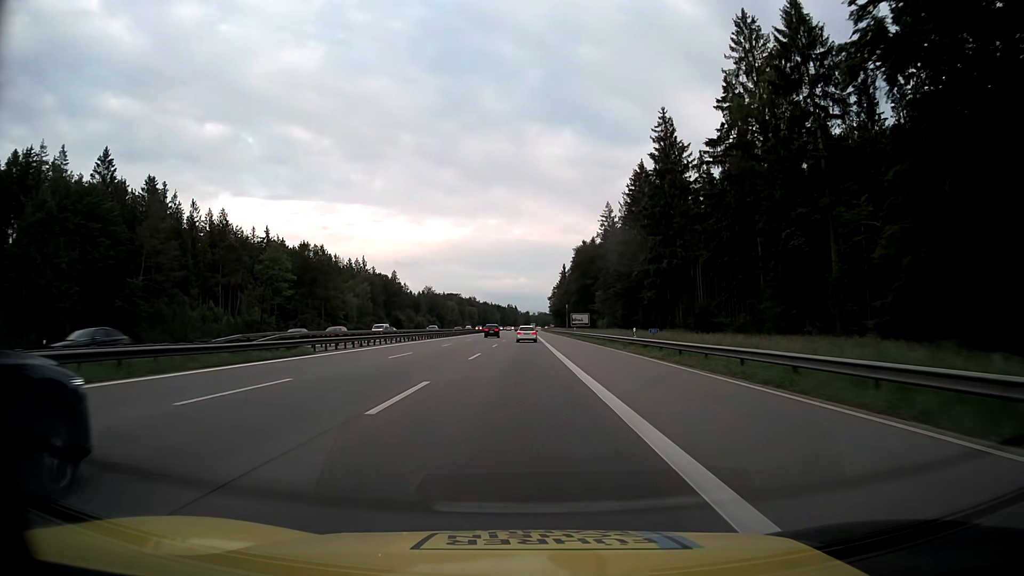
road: motorway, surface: asphalt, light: Day
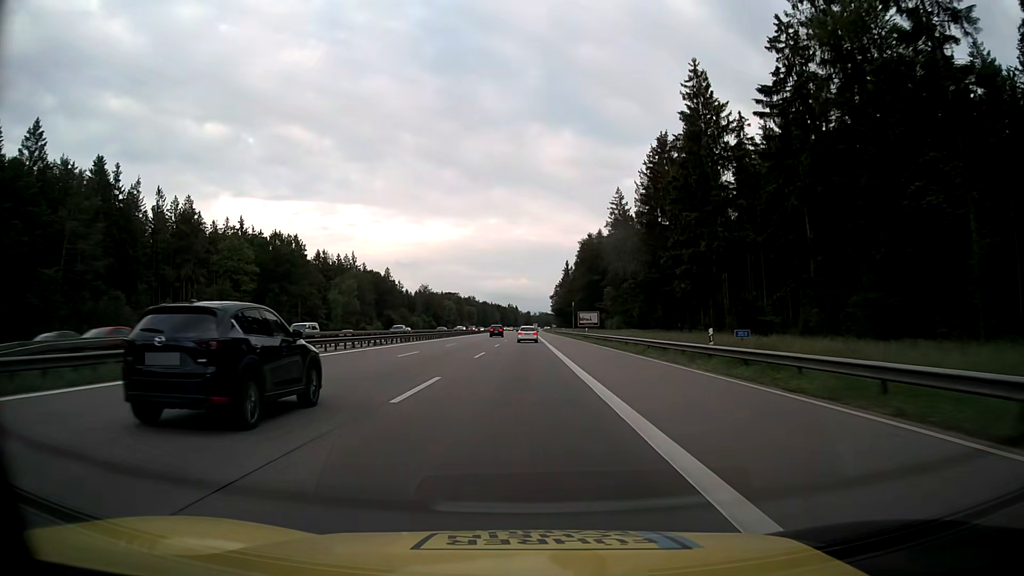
(0.0, +16.3) m; 0°
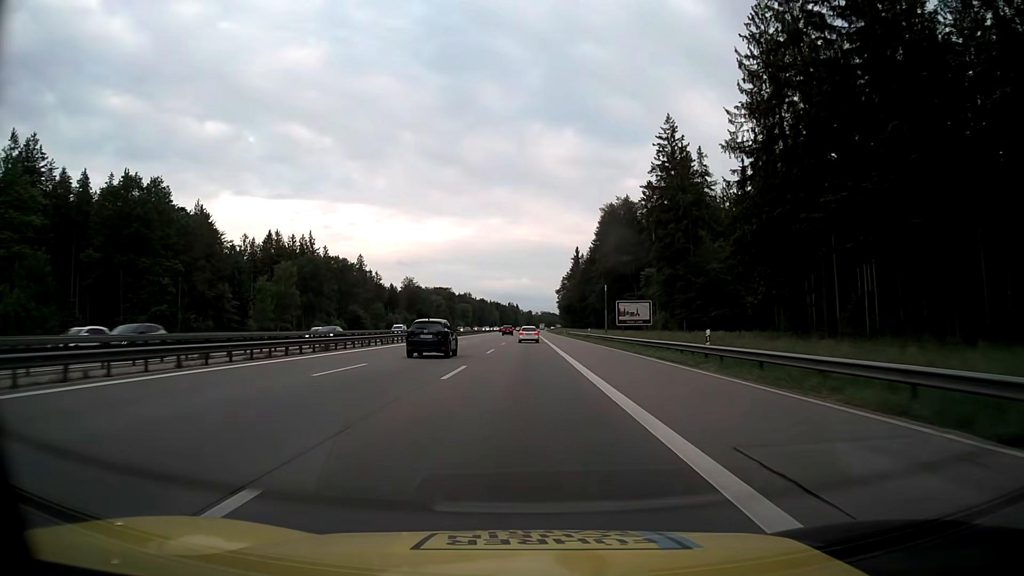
(-0.1, +49.0) m; 0°
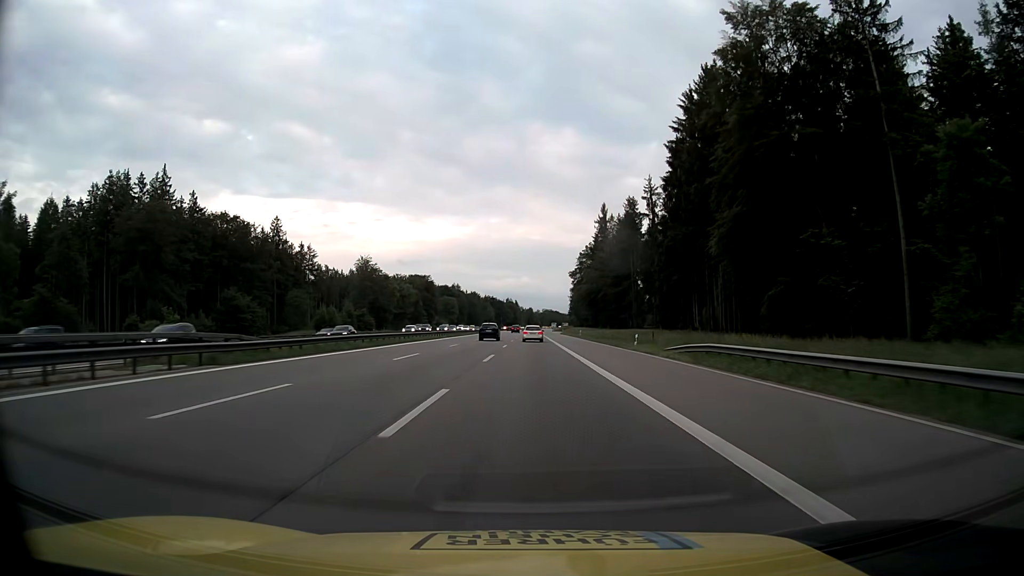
(0.0, +81.7) m; 0°
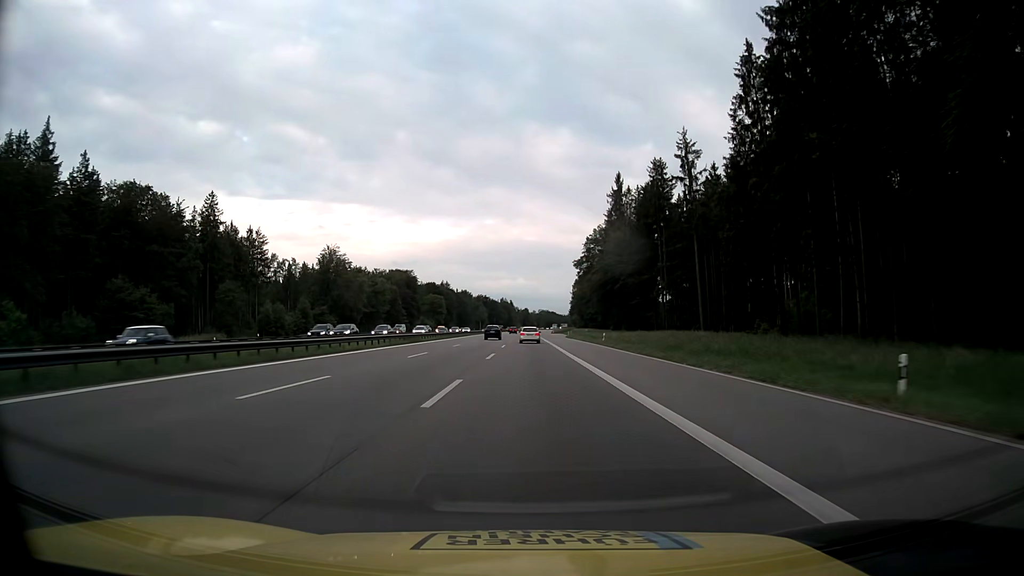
(0.0, +32.7) m; 0°
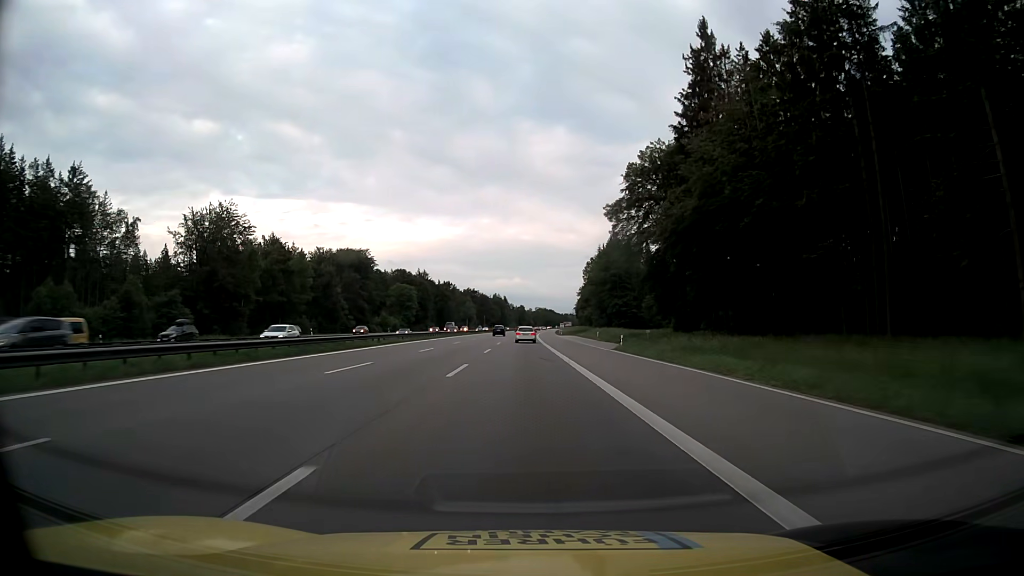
(+0.3, +65.4) m; 0°
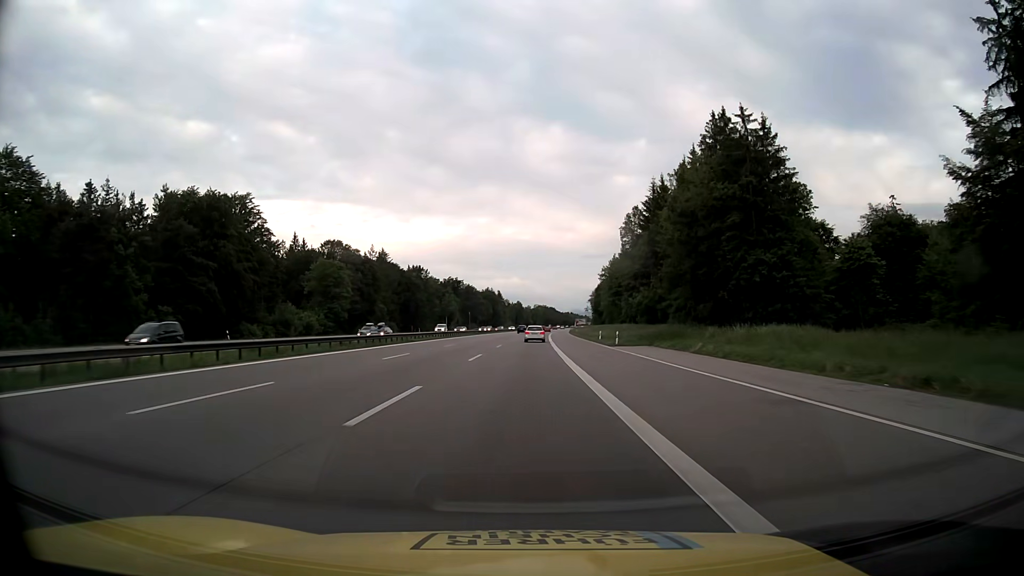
(+0.1, +81.9) m; 0°
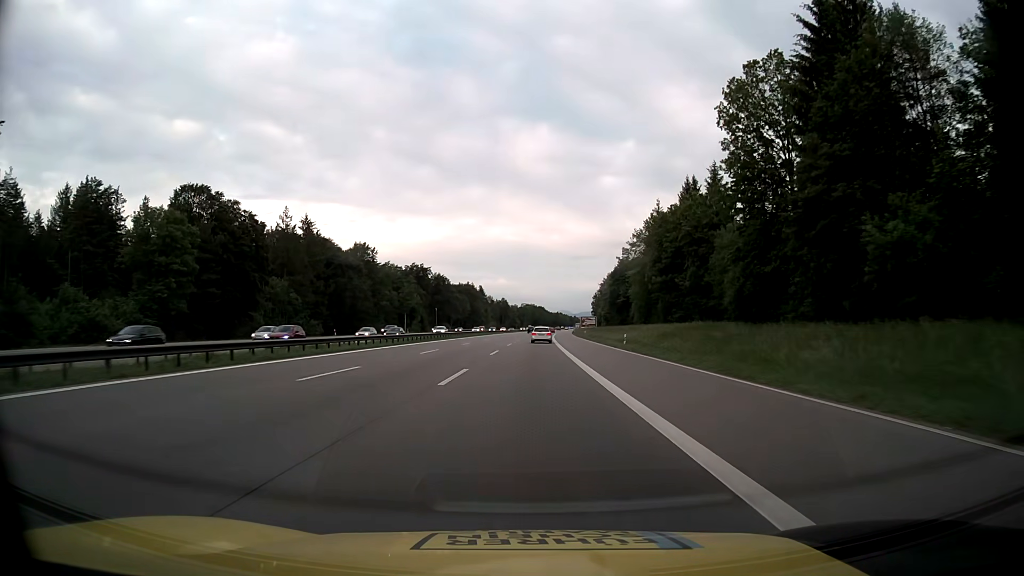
(+0.6, +65.5) m; +1°
(0, +10) (0, +20) (0, +30) (0, +40) (+1, +50) (+1, +60) (+1, +70) (+1, +80) (+2, +90) (+2, +100) m
